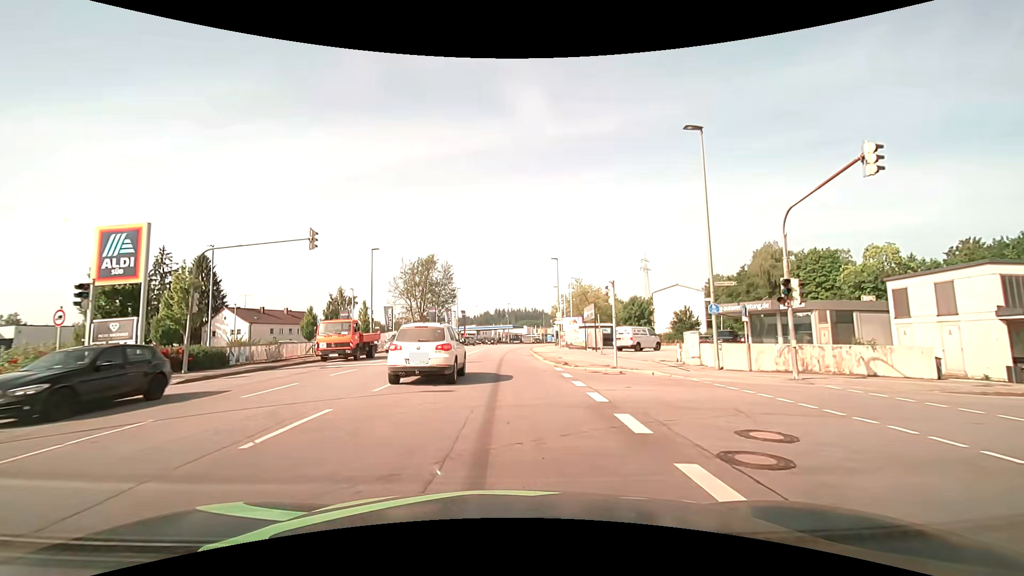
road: tertiary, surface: asphalt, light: Day
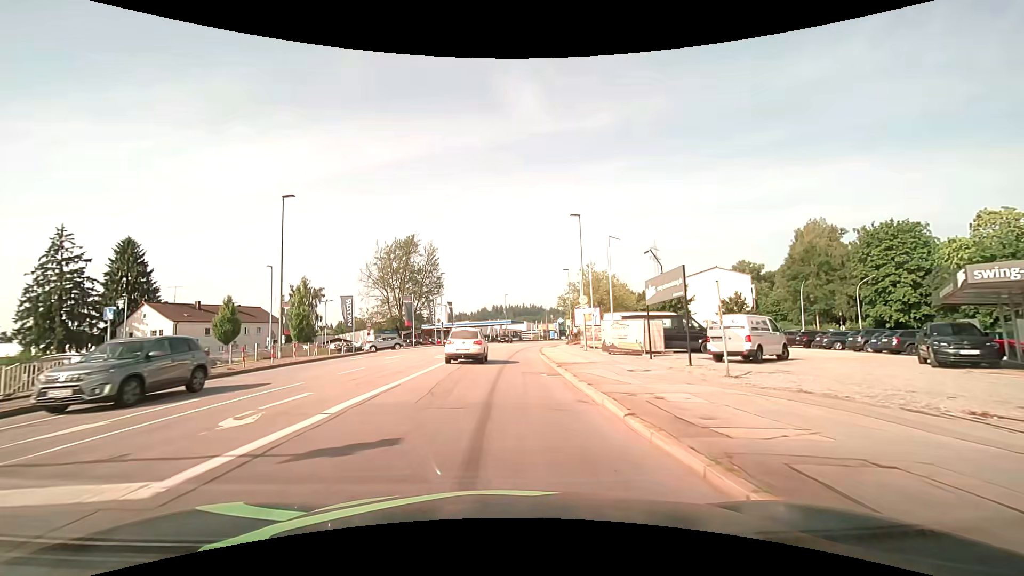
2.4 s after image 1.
(-0.1, +19.6) m; 0°
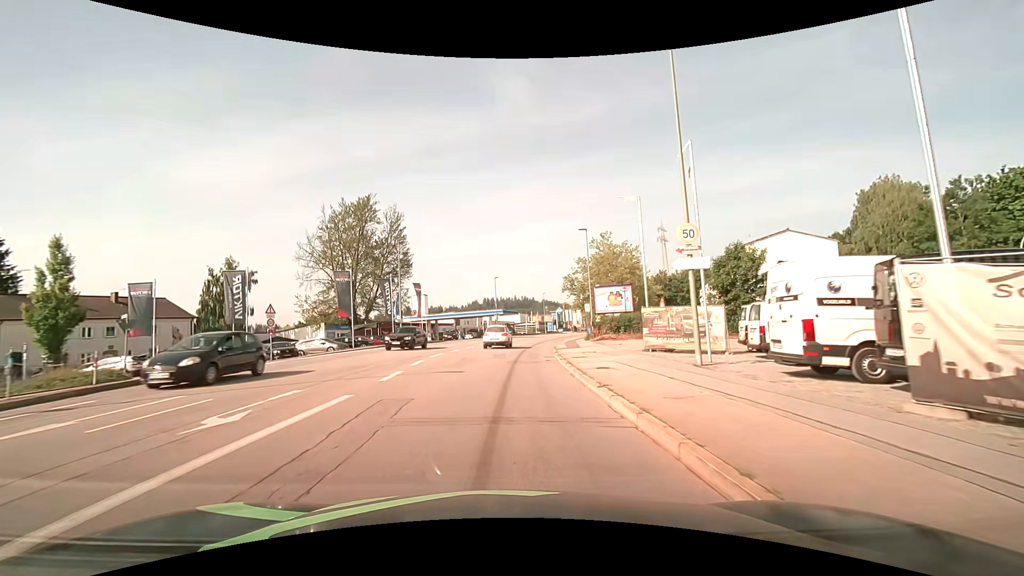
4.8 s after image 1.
(0.0, +22.8) m; 0°
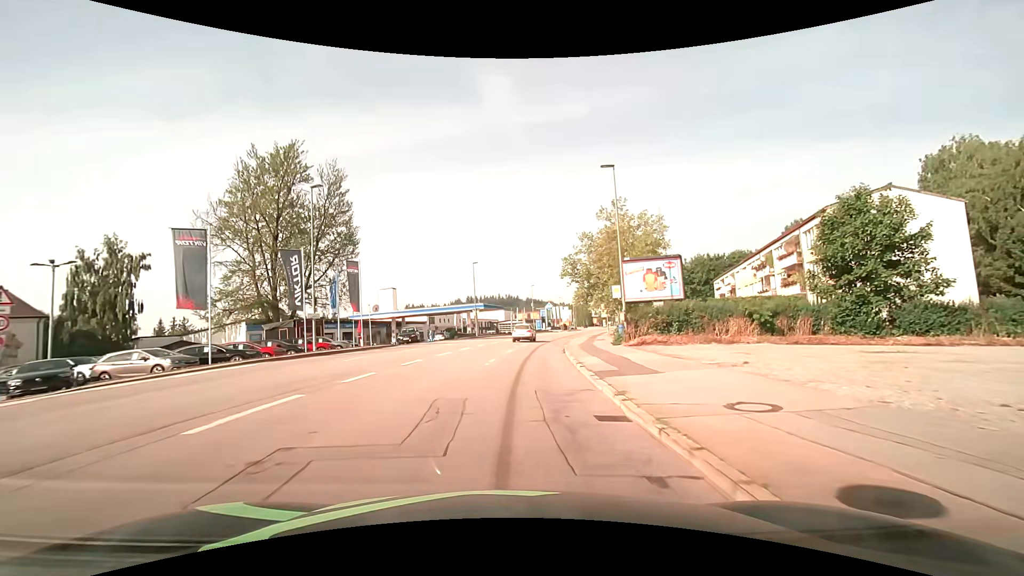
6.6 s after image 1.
(+0.4, +18.1) m; +2°
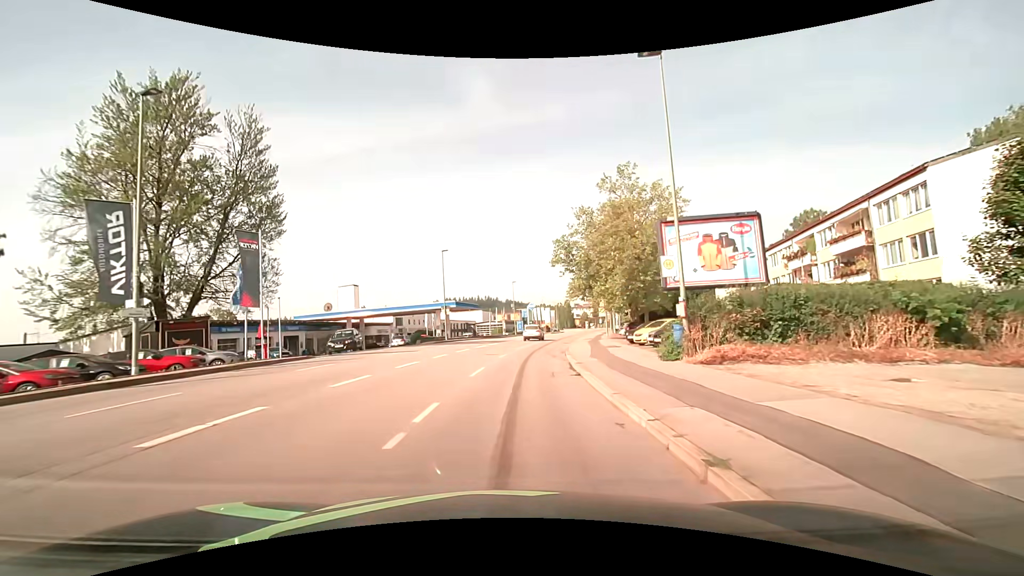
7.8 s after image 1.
(+0.2, +12.5) m; +2°
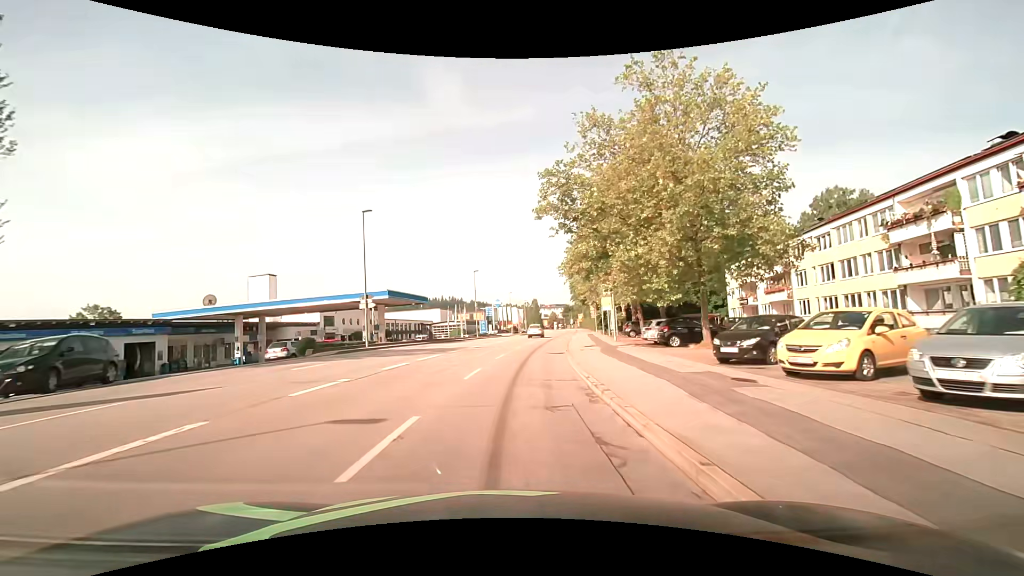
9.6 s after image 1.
(+0.8, +19.2) m; +4°
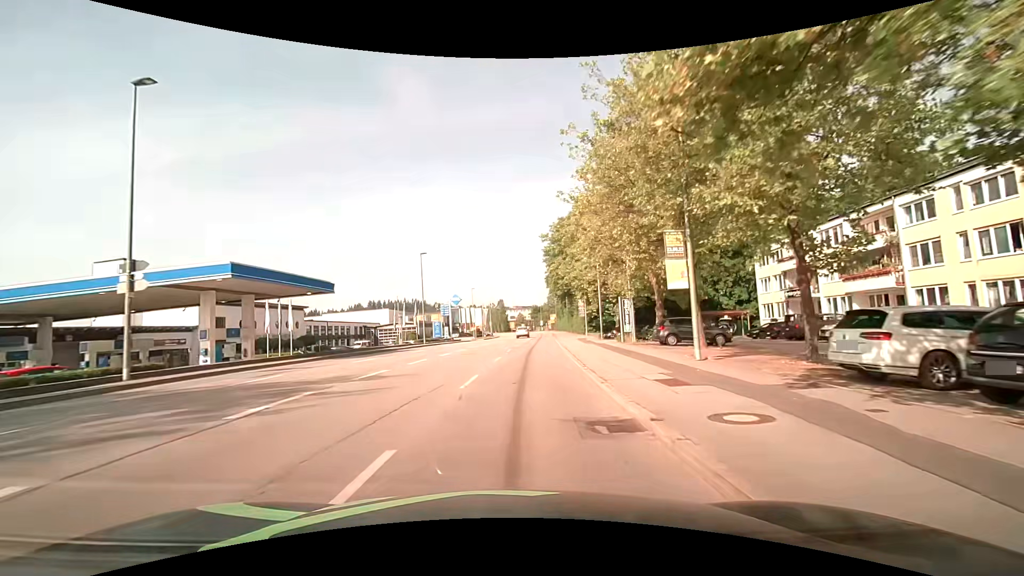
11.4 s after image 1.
(+0.6, +19.9) m; +4°
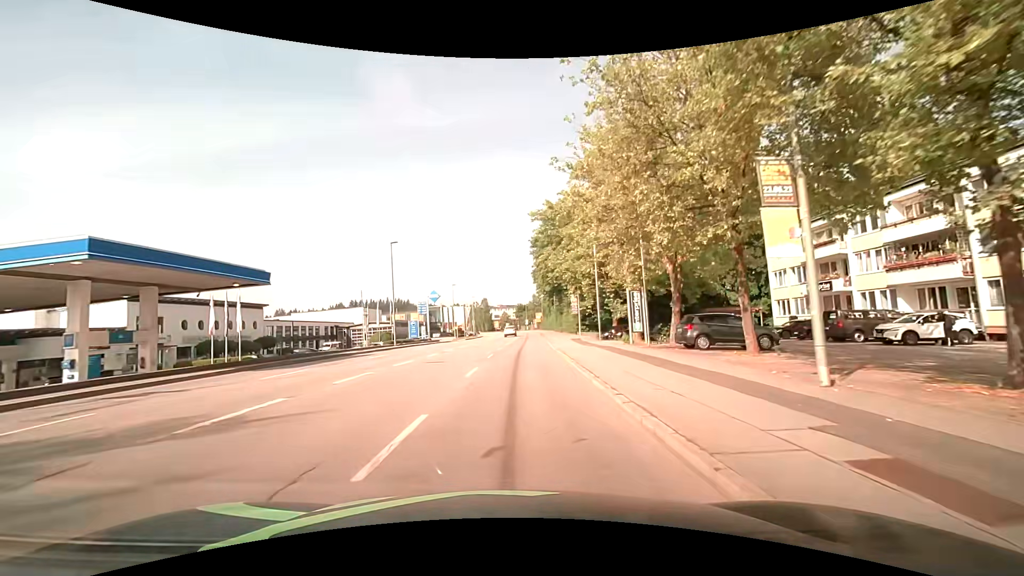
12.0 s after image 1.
(+0.1, +6.8) m; +2°
